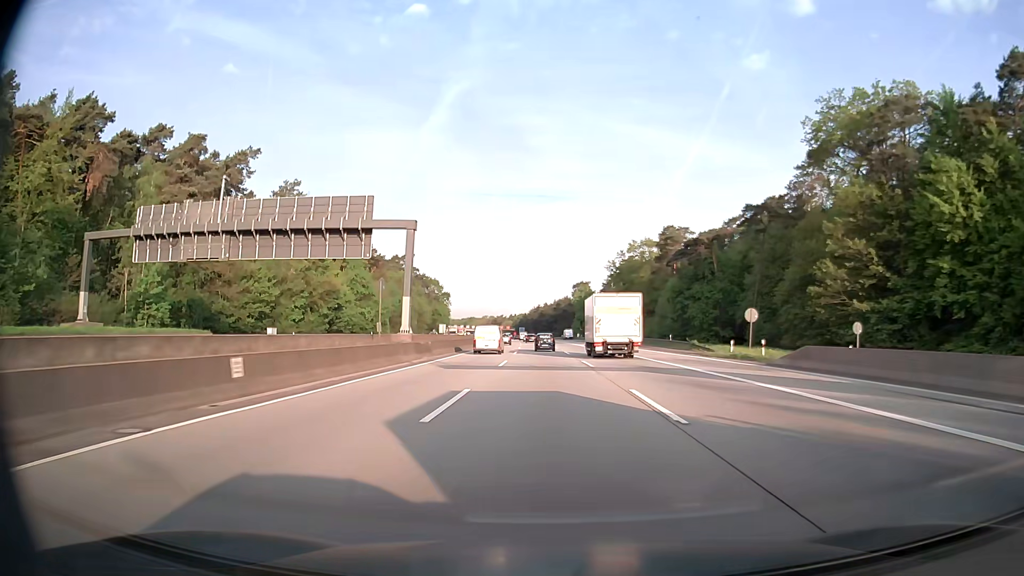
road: motorway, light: Day
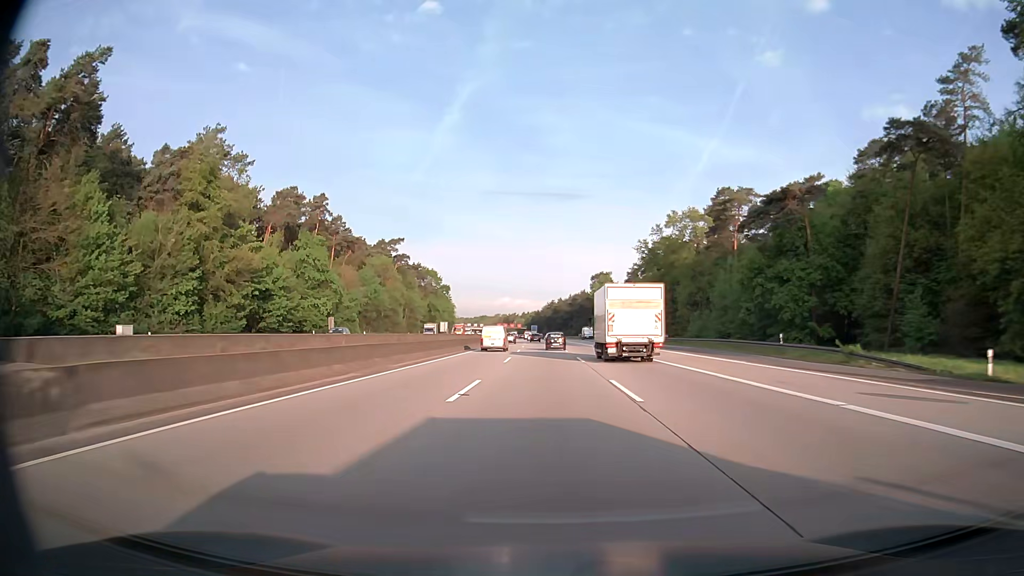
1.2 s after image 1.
(-0.3, +32.9) m; -1°
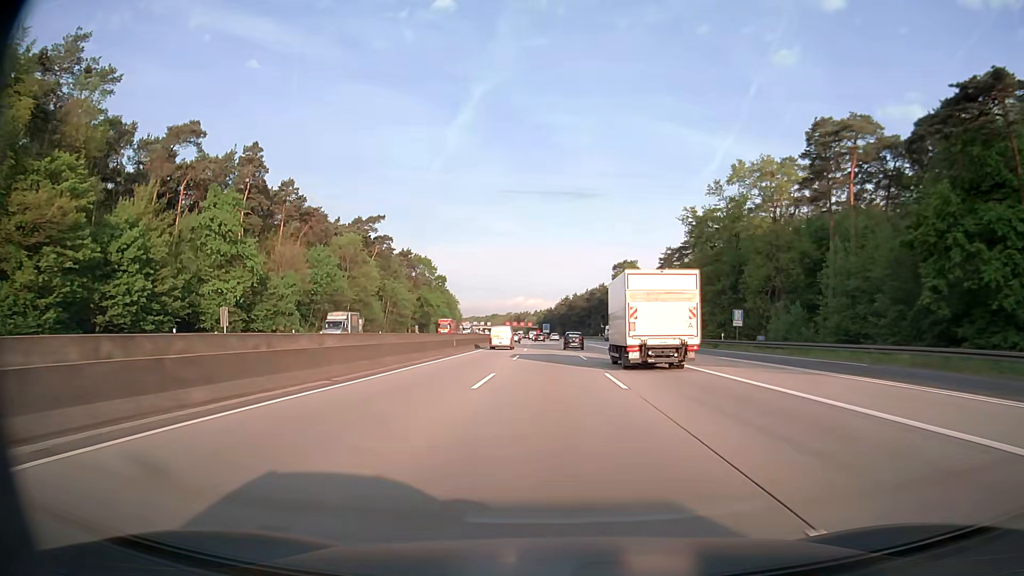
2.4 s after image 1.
(-0.4, +33.1) m; -1°
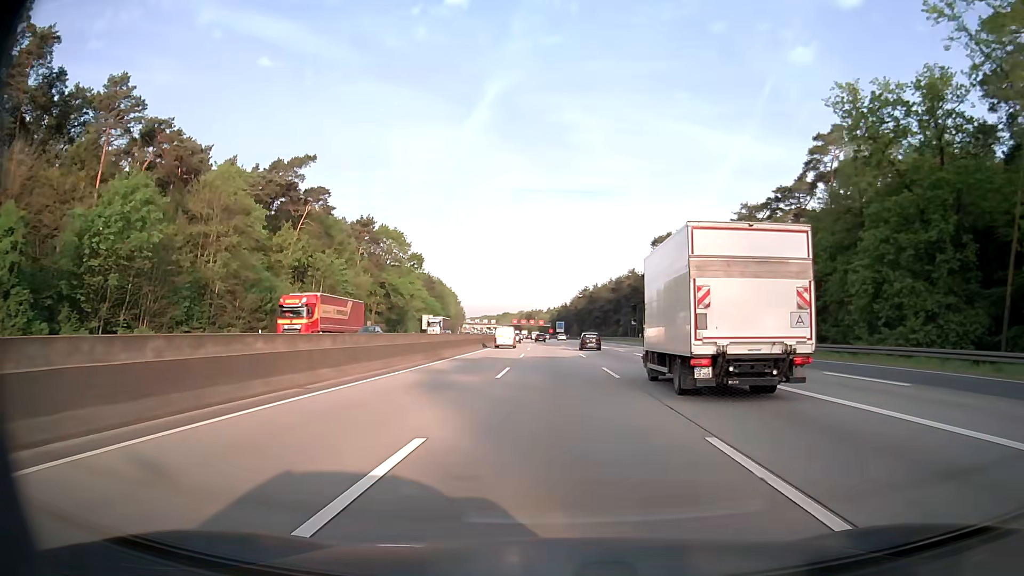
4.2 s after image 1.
(-0.5, +49.9) m; -1°
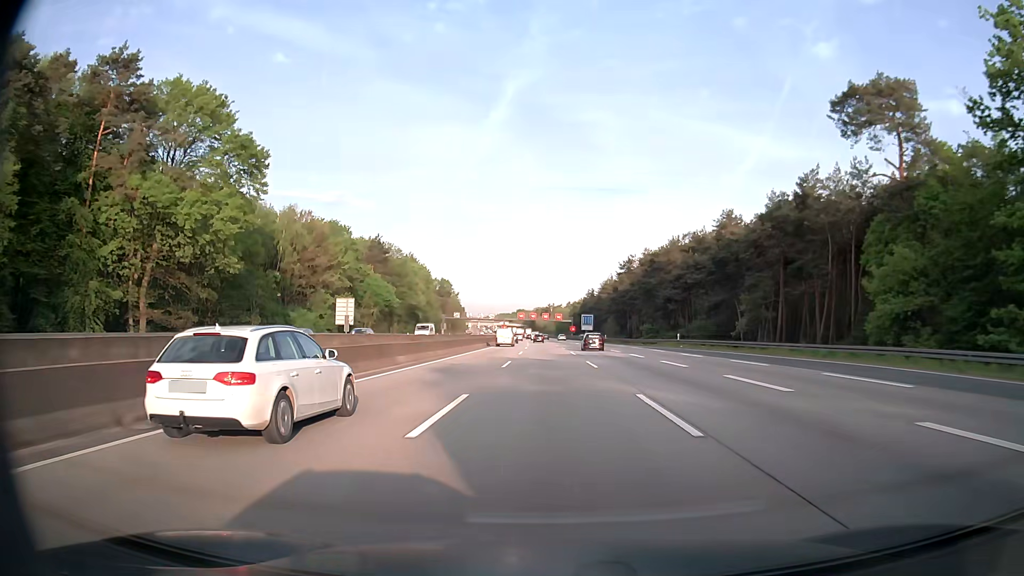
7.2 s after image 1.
(-1.4, +84.2) m; -2°
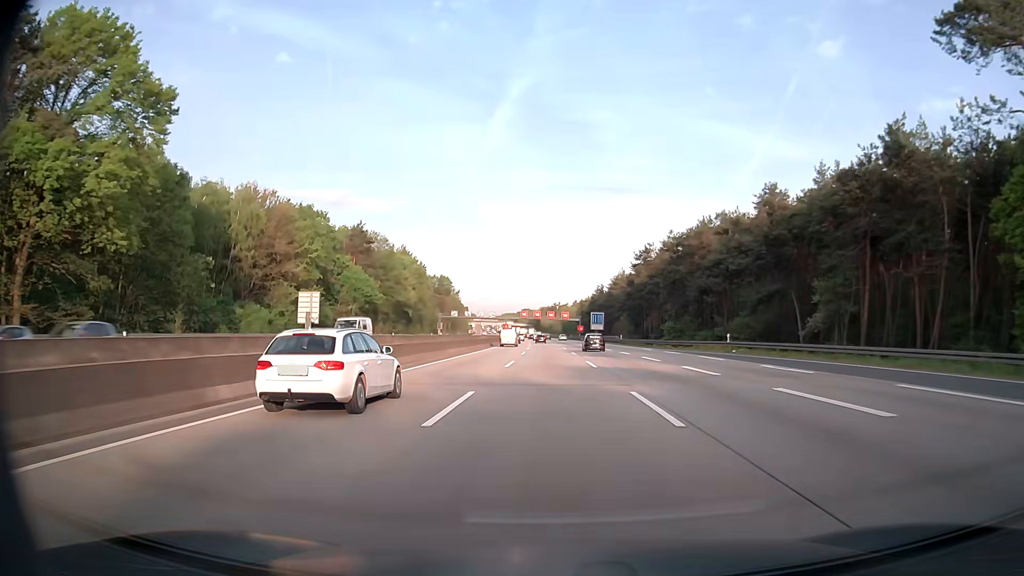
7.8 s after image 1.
(-0.1, +17.0) m; -1°
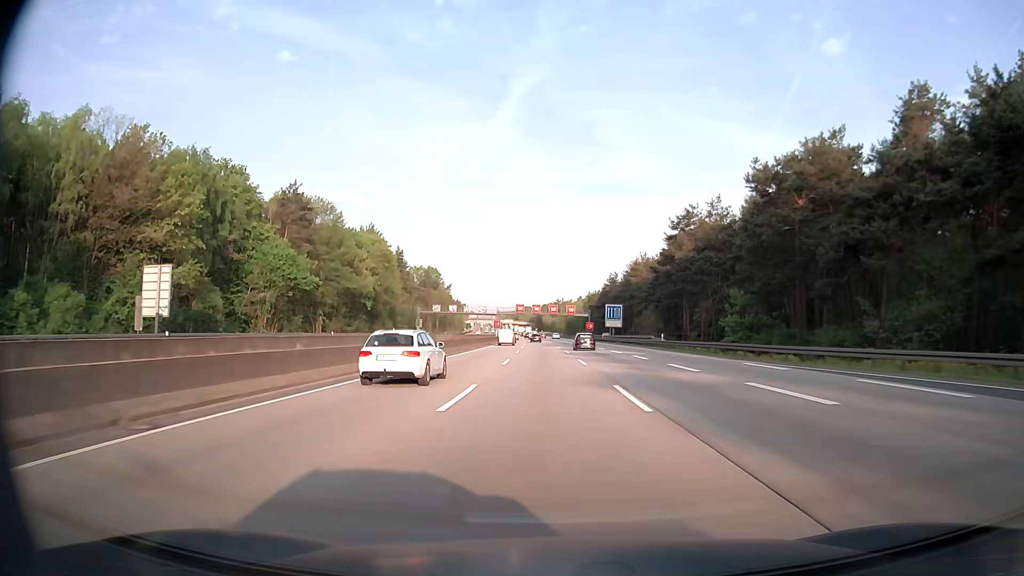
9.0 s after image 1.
(-0.1, +34.0) m; 0°
